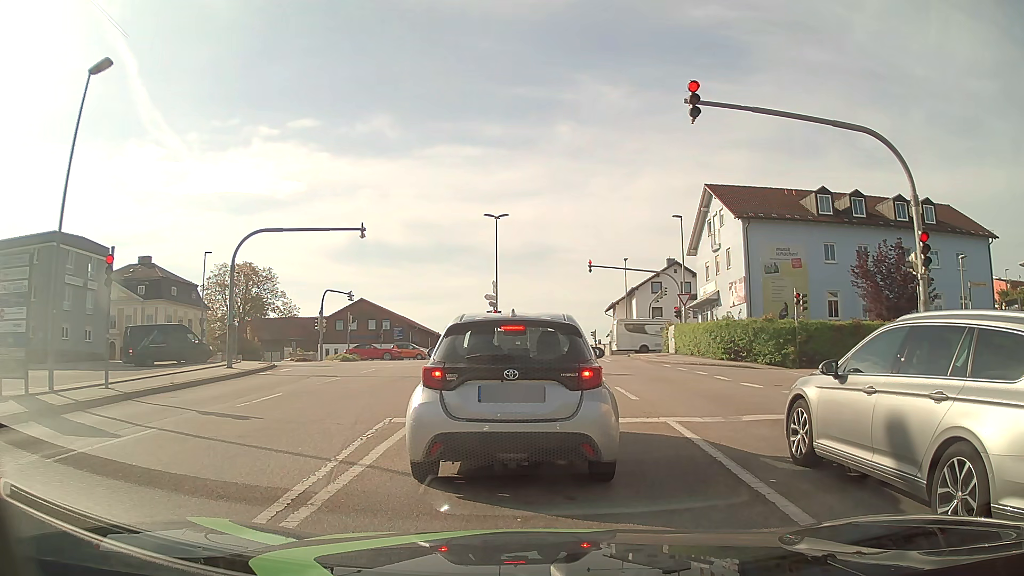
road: tertiary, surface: asphalt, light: Day
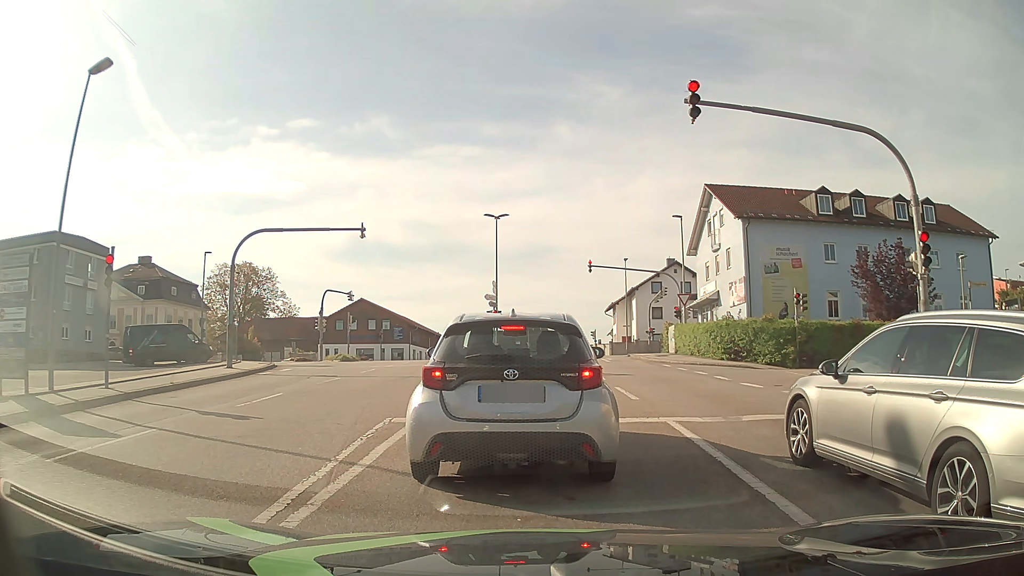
(0.0, 0.0) m; 0°
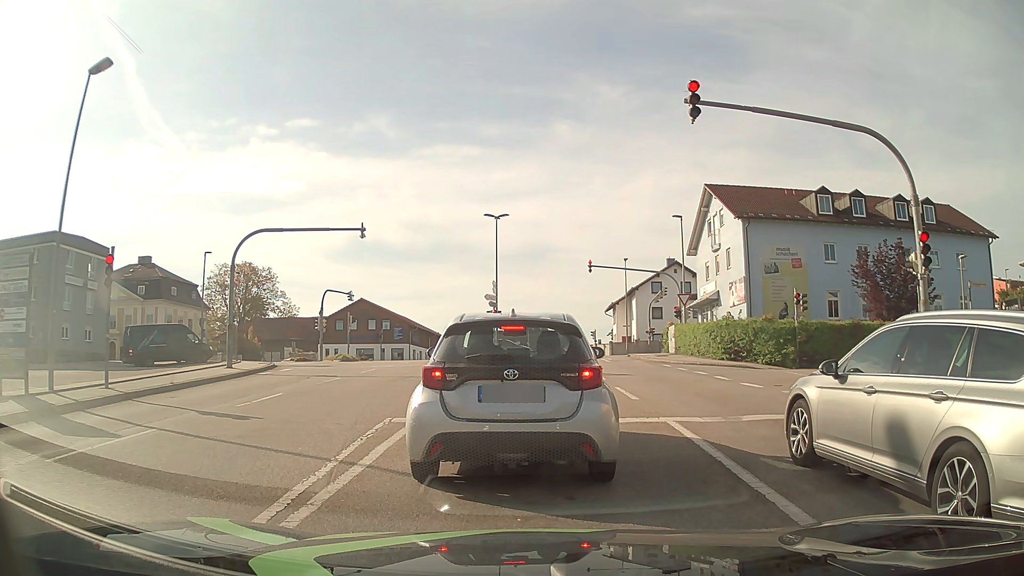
(0.0, 0.0) m; 0°
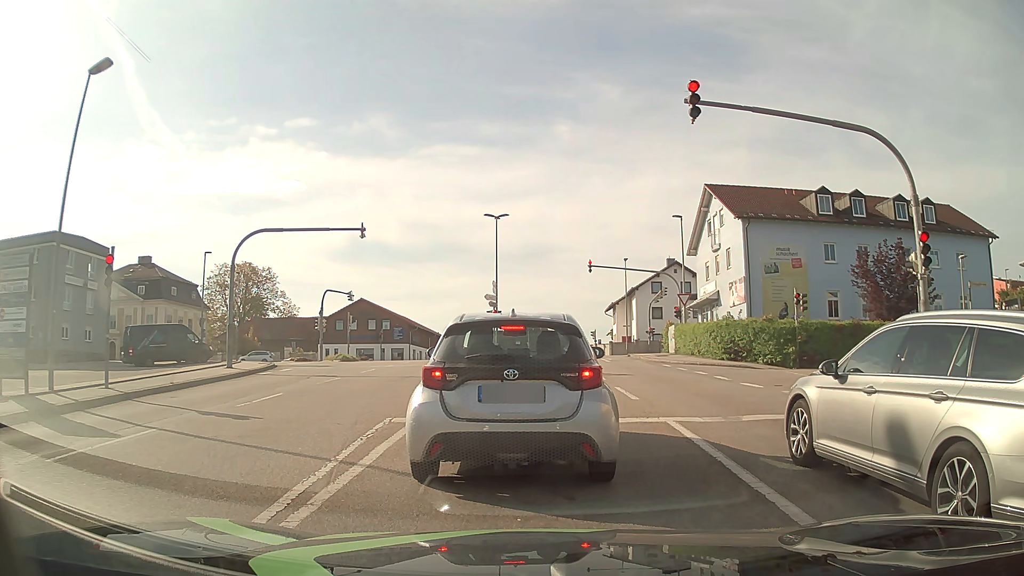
(0.0, 0.0) m; 0°
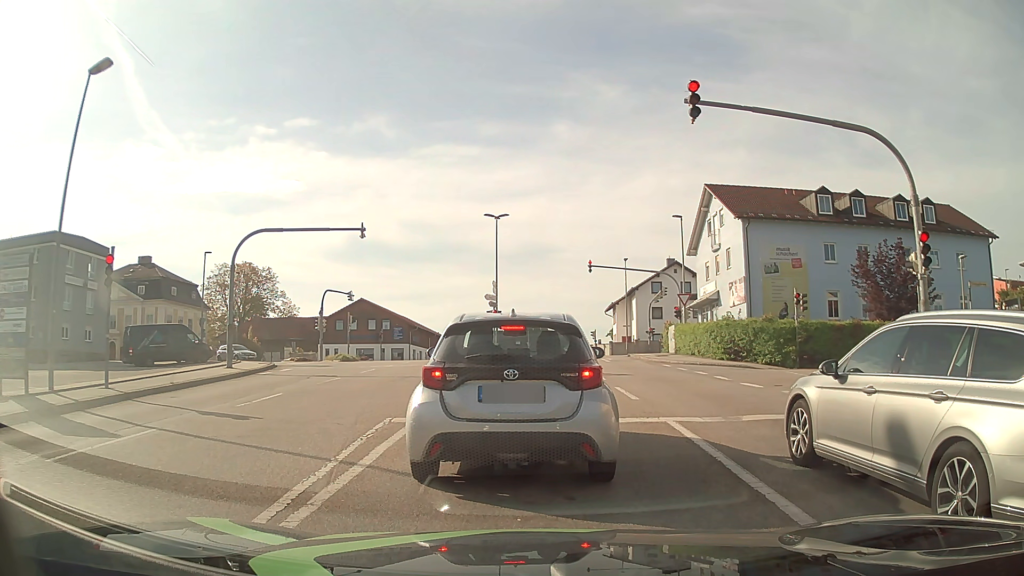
(0.0, 0.0) m; 0°
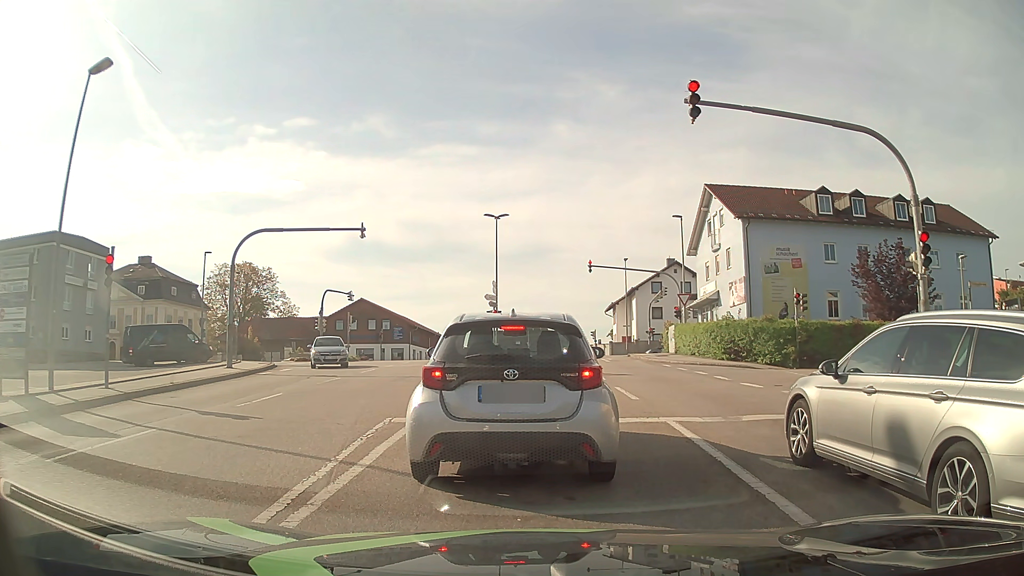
(0.0, 0.0) m; 0°
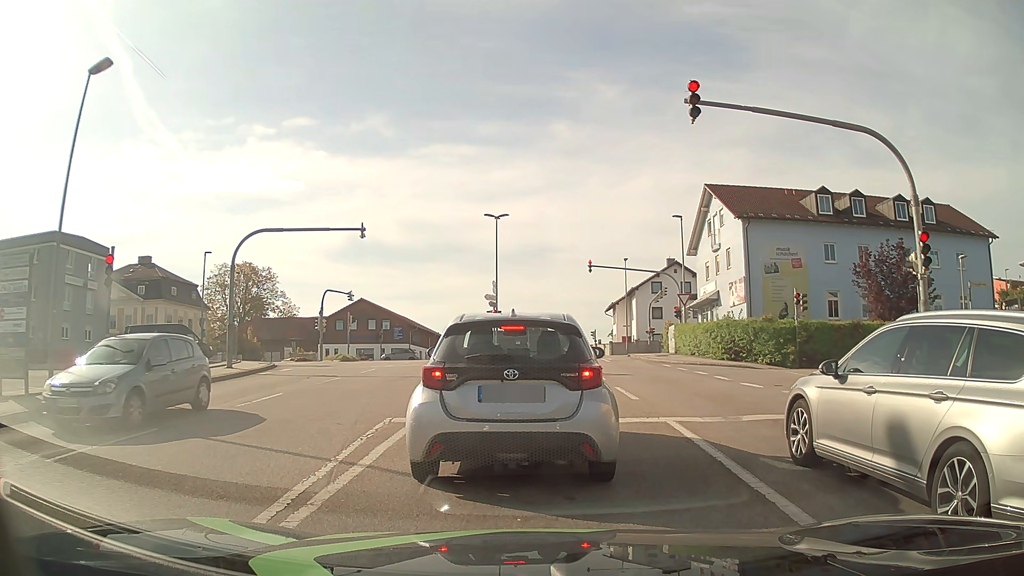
(0.0, 0.0) m; 0°
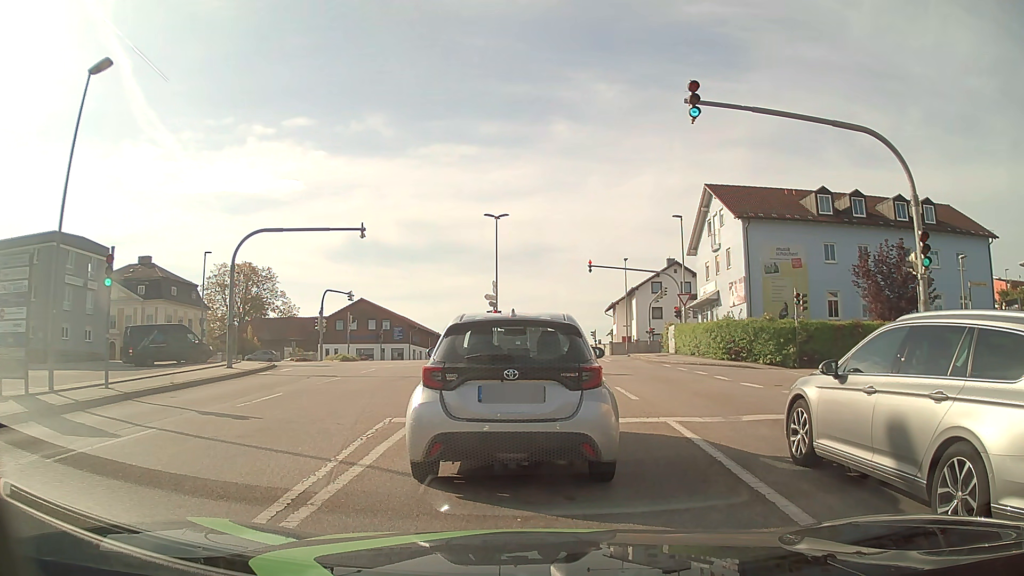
(0.0, 0.0) m; 0°
(0, +10) (0, +20) (0, +30) (0, +40) (0, +50) (-3, +59) (-12, +65) (-21, +66) (-31, +66) (-41, +66) m
